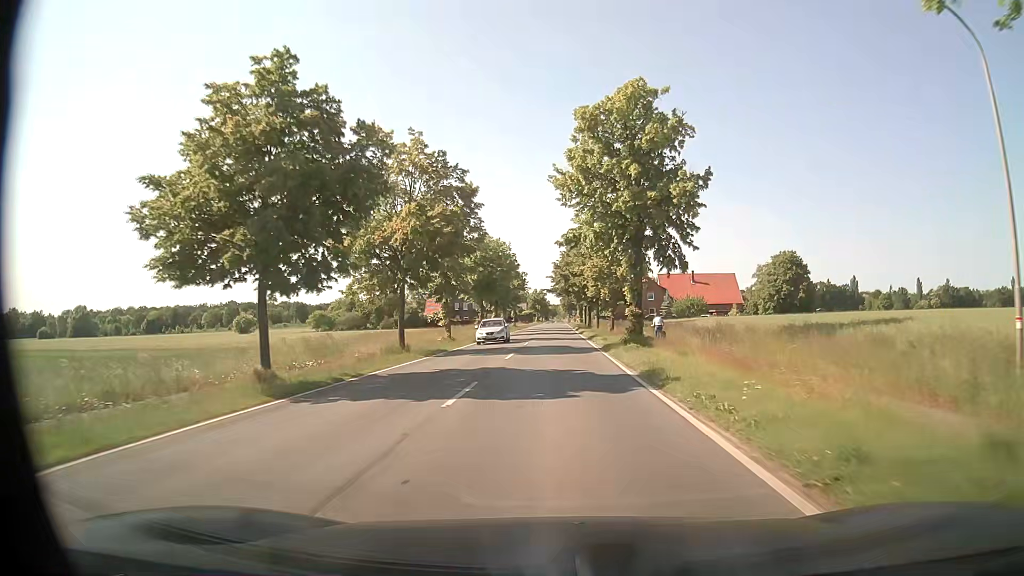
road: secondary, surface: asphalt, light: Day
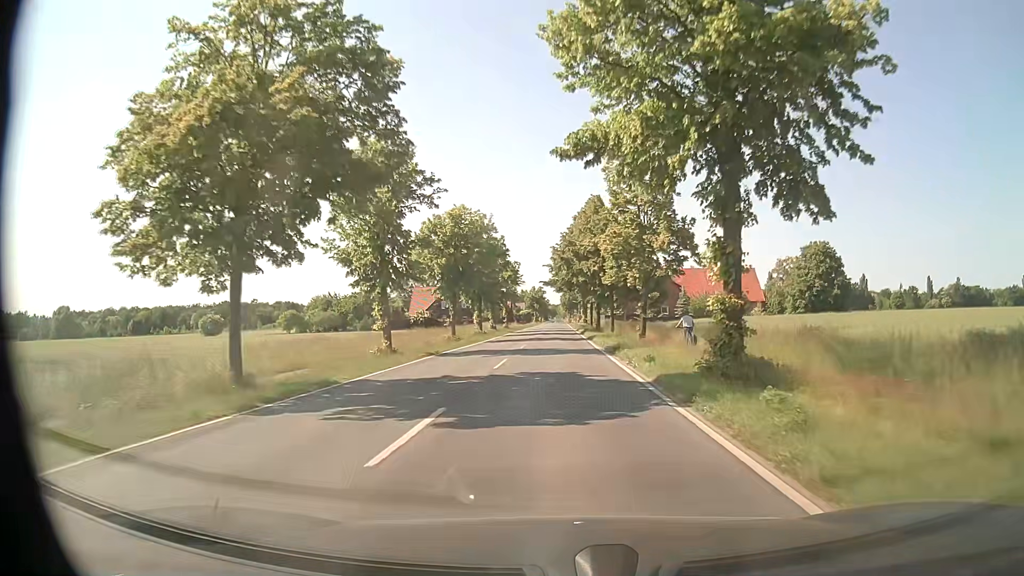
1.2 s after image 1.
(+0.2, +16.2) m; +1°
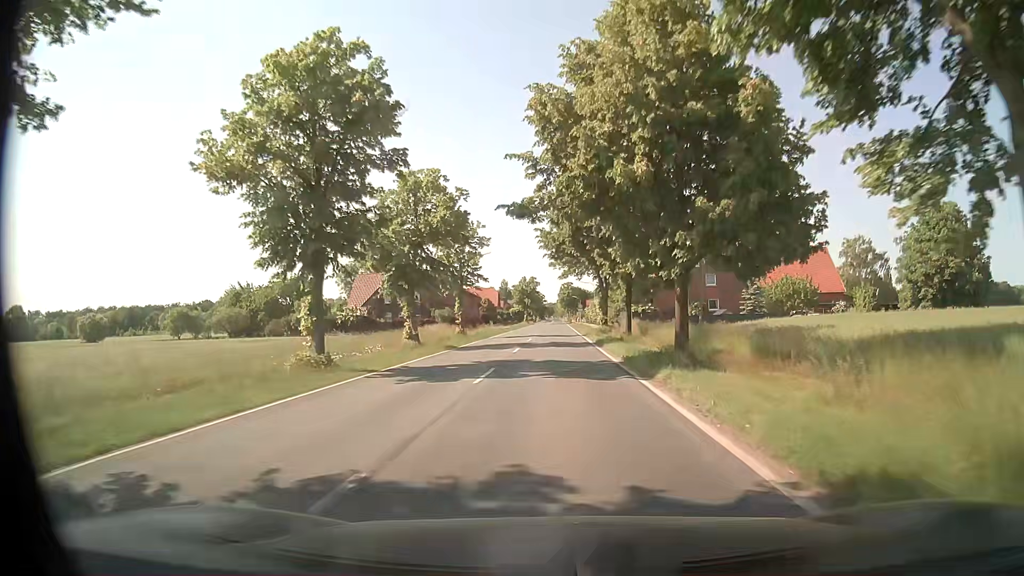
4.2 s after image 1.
(0.0, +40.5) m; 0°
